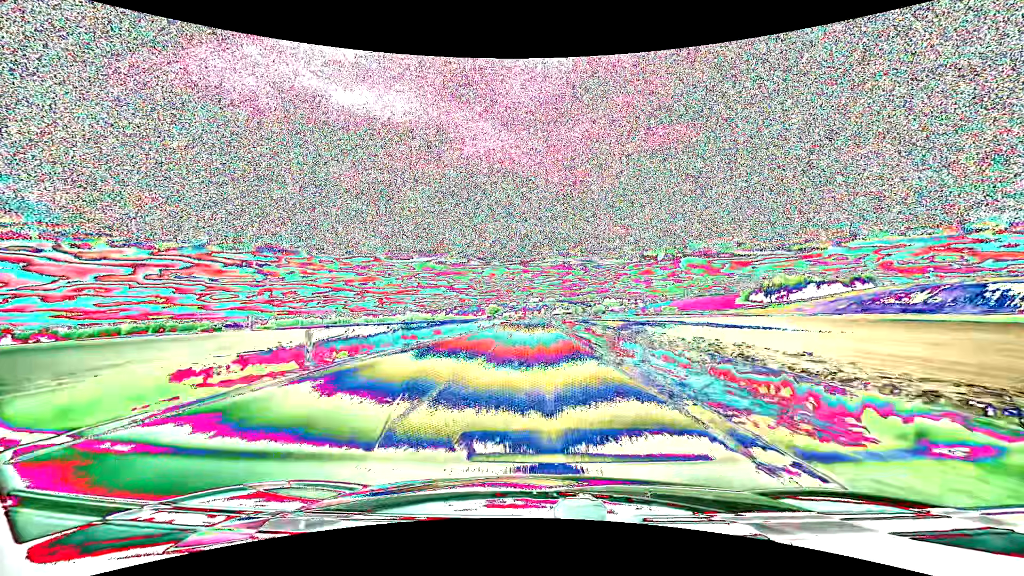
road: primary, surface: asphalt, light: Day
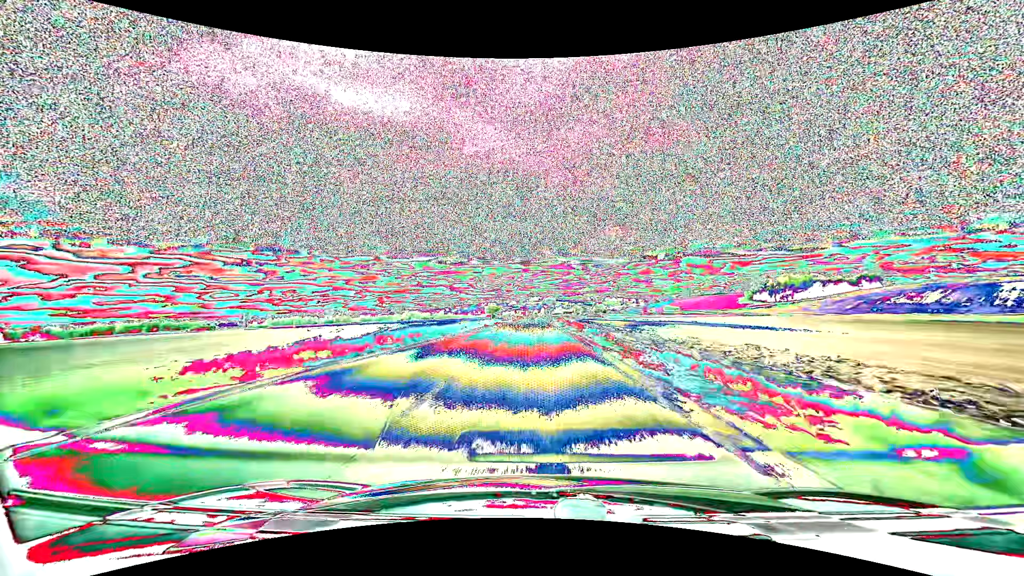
(0.0, +11.4) m; 0°
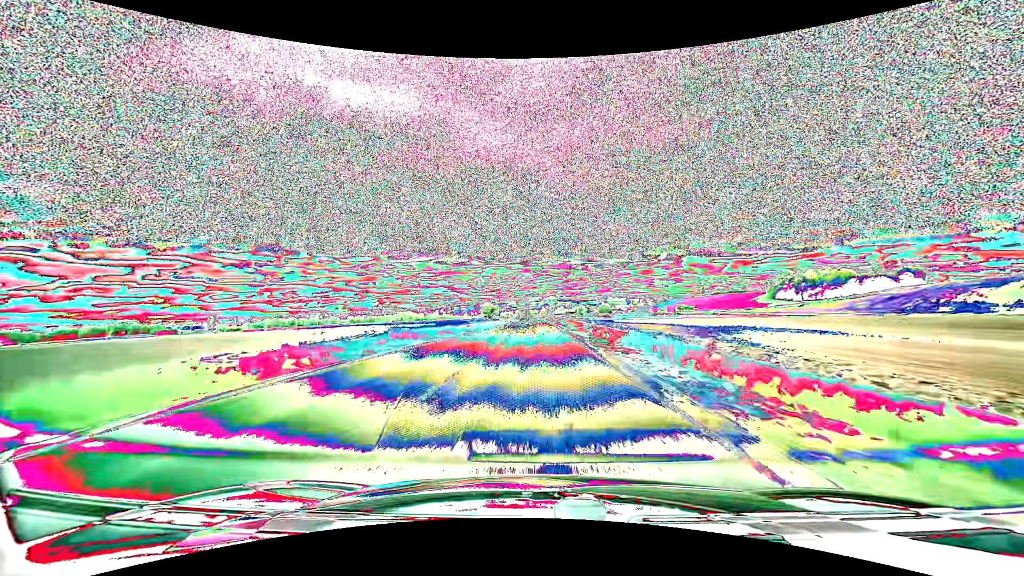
(-0.1, +58.5) m; 0°
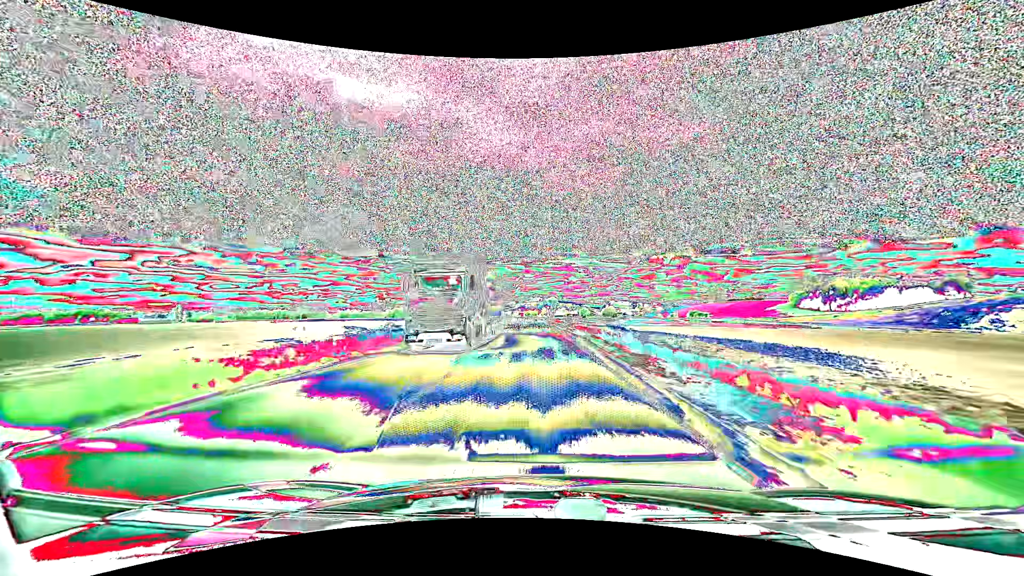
(+0.1, +48.2) m; 0°
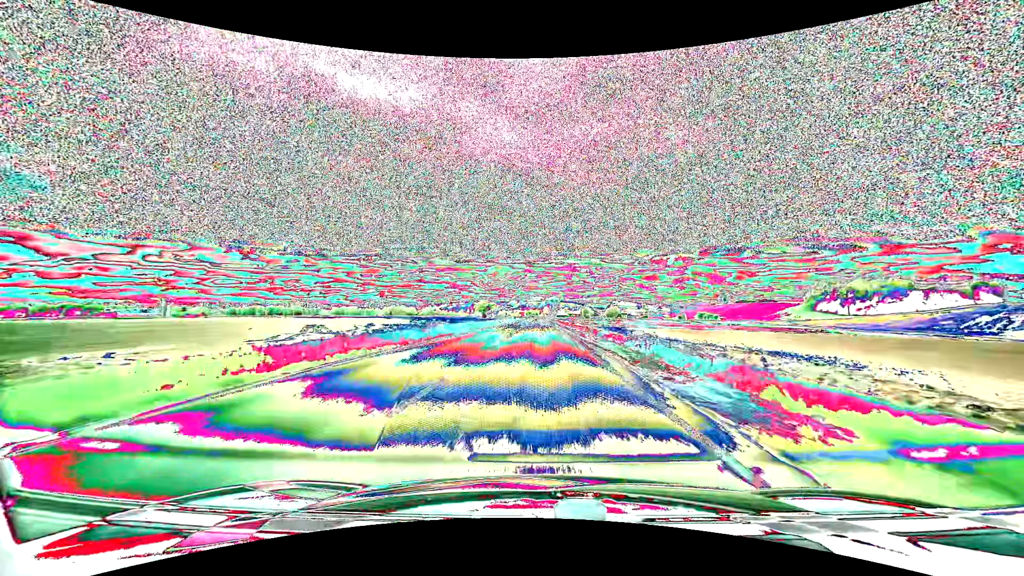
(0.0, +24.5) m; 0°
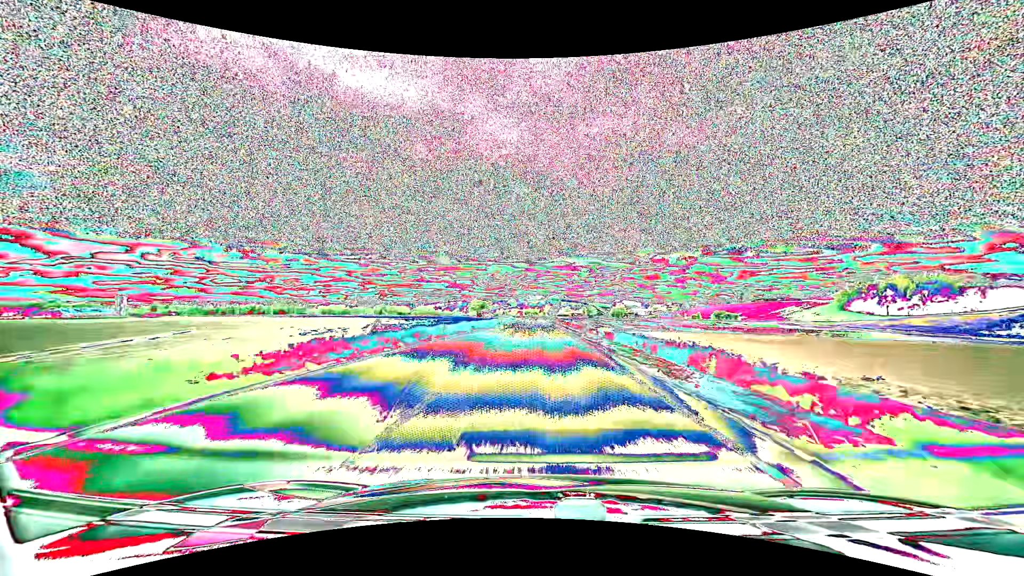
(-0.1, +49.8) m; 0°
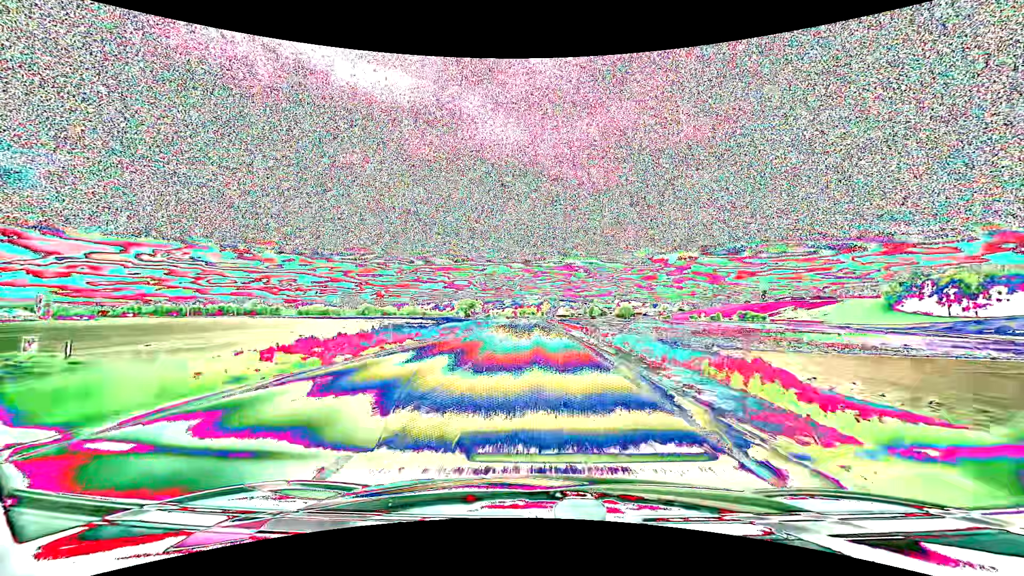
(+0.3, +63.6) m; 0°
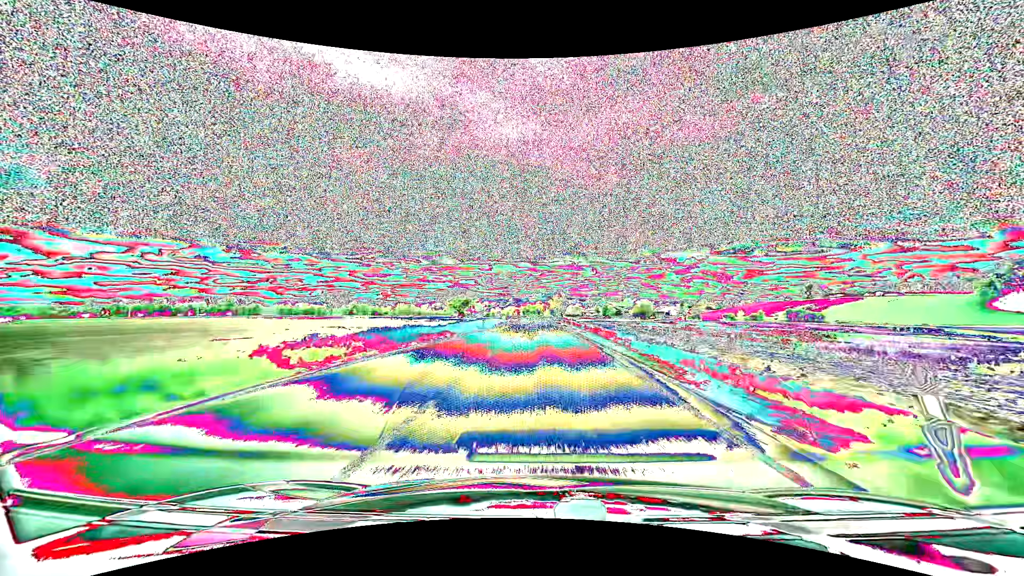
(-0.3, +68.8) m; -1°
(0, +10) (0, +20) (0, +30) (0, +40) (0, +50) (0, +60) (0, +70) (0, +80) (0, +90) (0, +100) m
